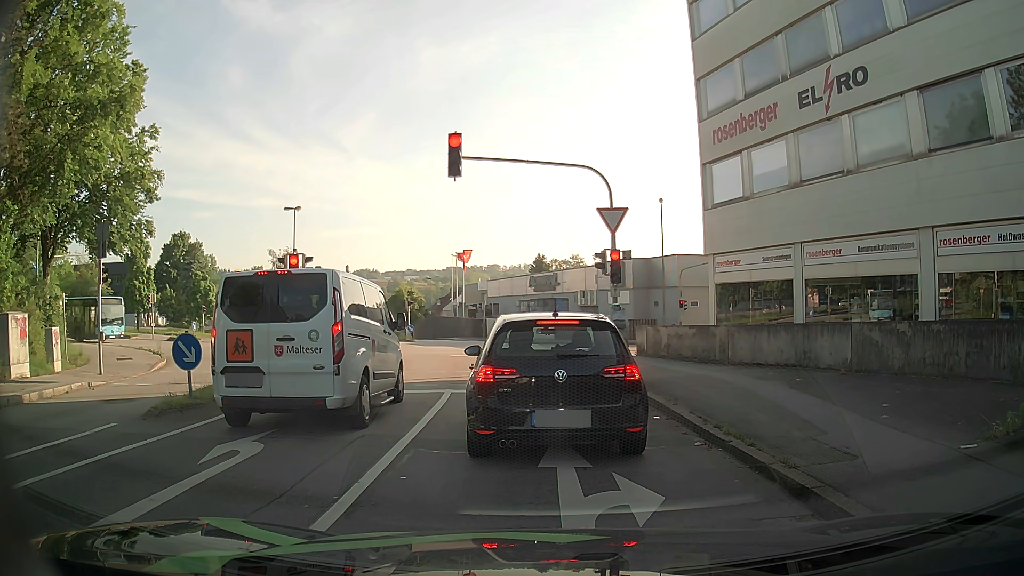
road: tertiary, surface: asphalt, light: Day
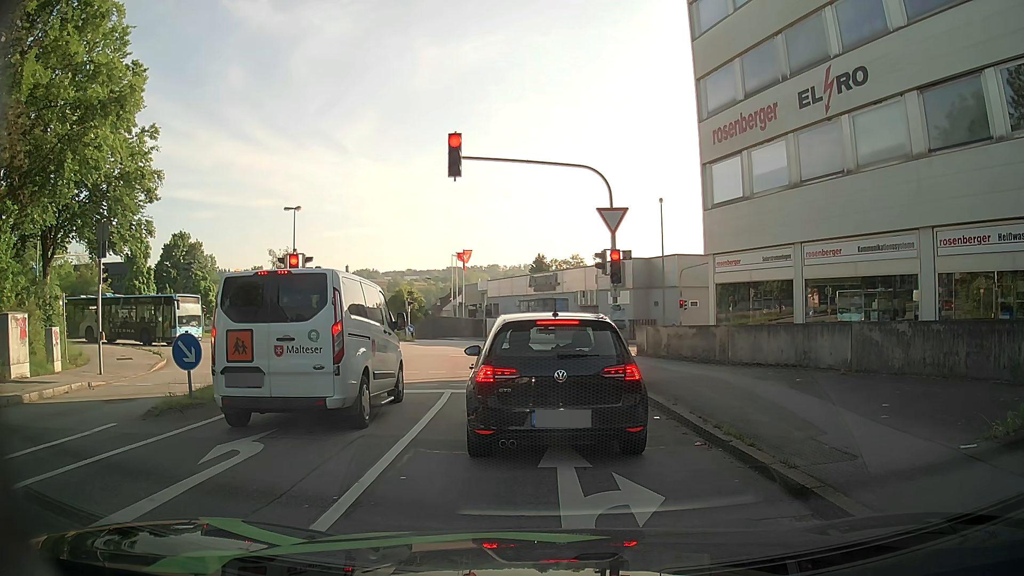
(0.0, 0.0) m; 0°
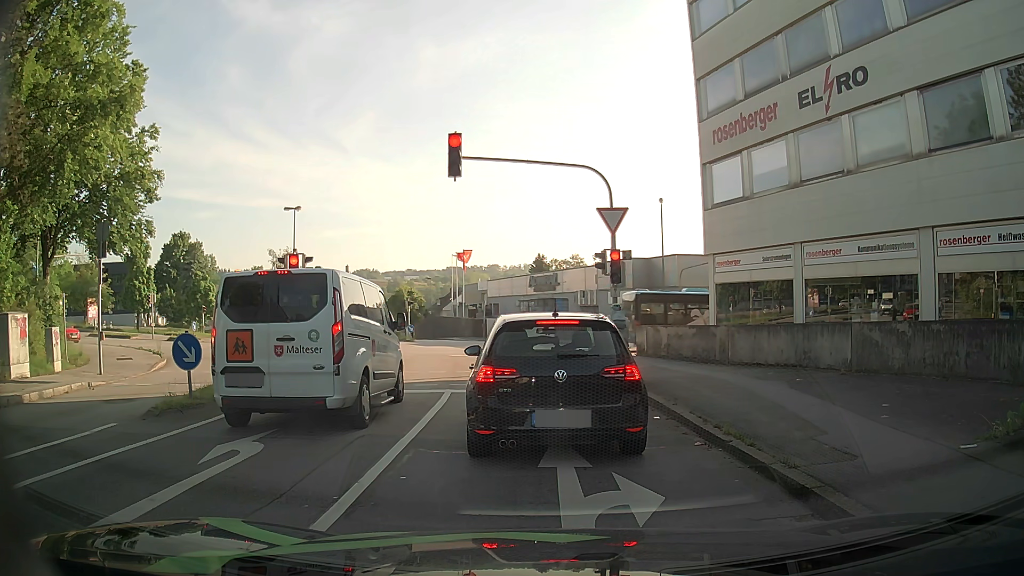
(0.0, 0.0) m; 0°
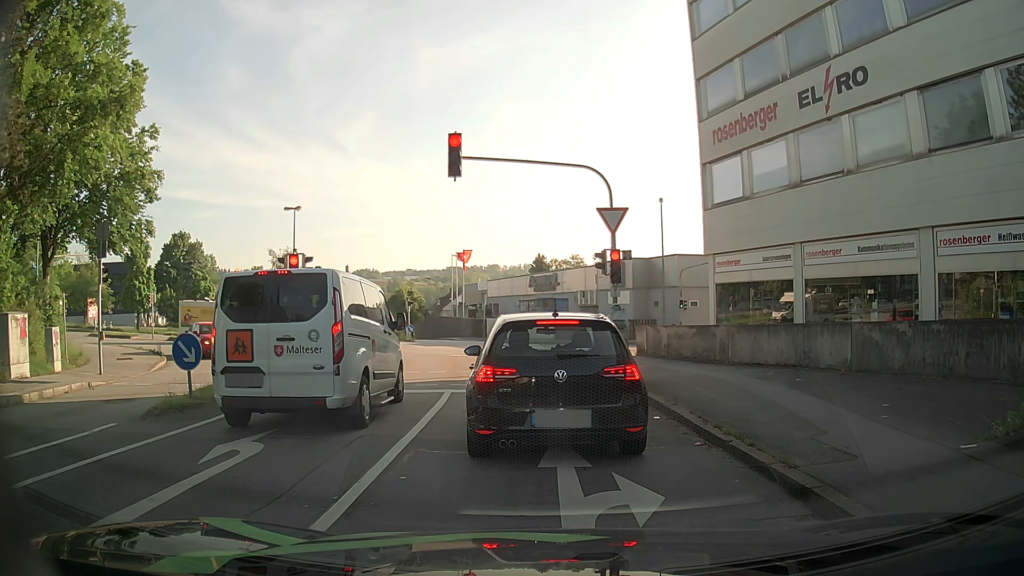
(0.0, 0.0) m; 0°
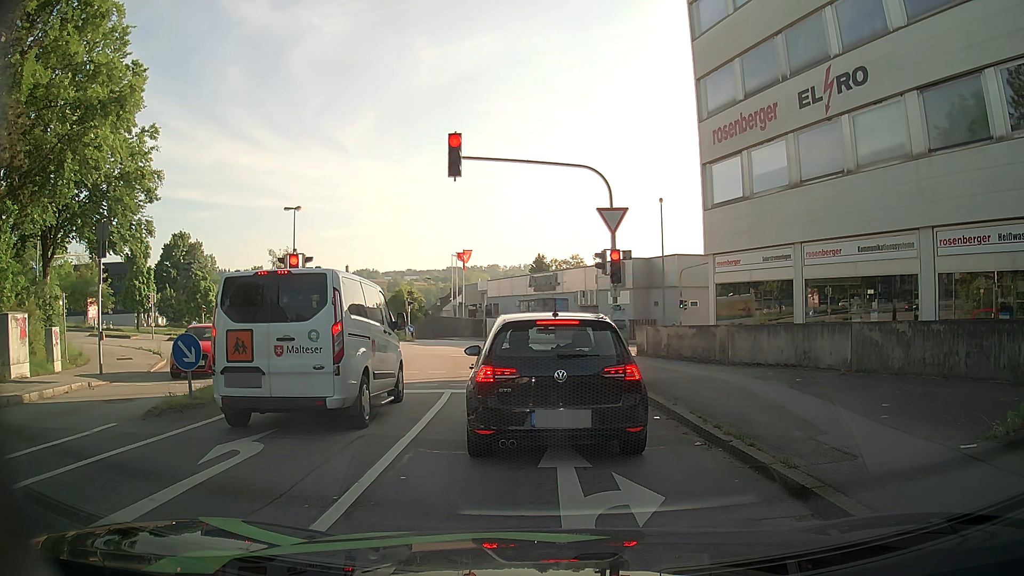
(0.0, 0.0) m; 0°
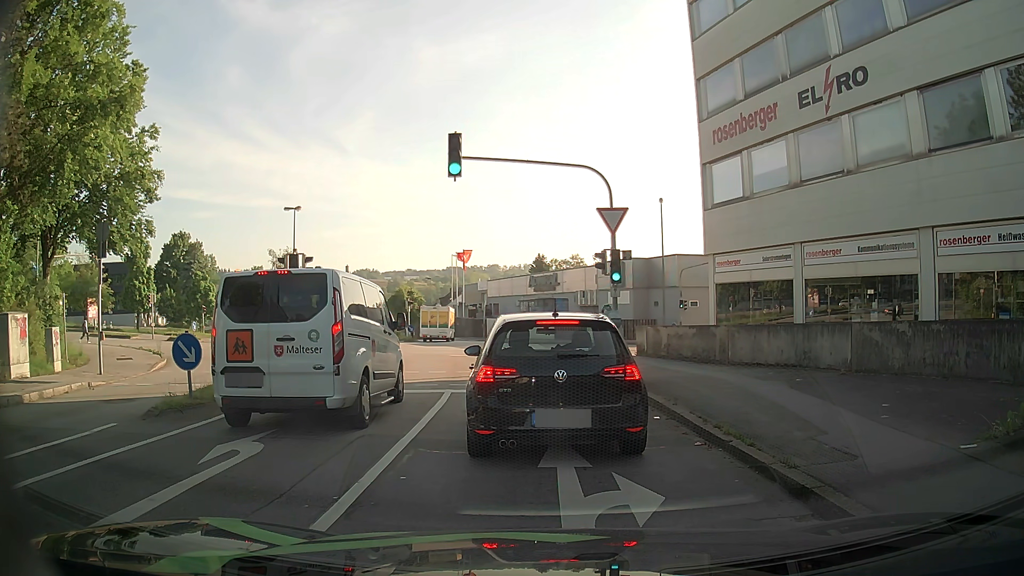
(0.0, 0.0) m; 0°
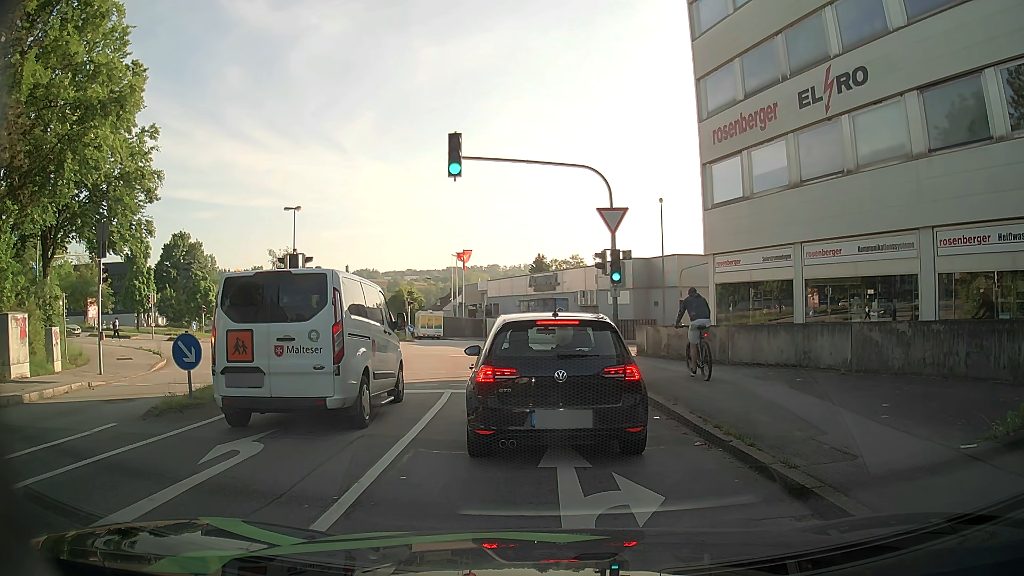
(0.0, 0.0) m; 0°
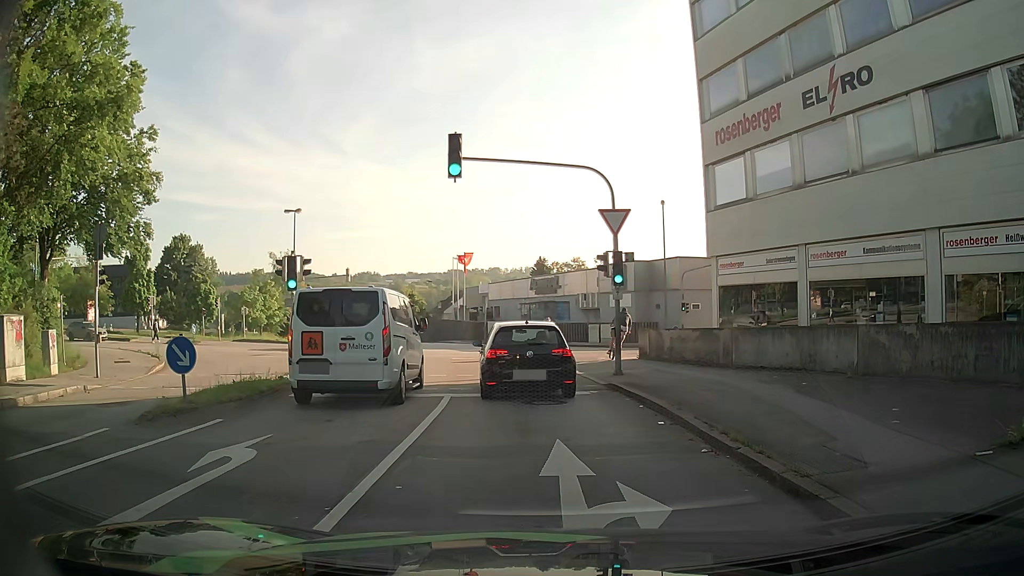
(0.0, +0.2) m; 0°
